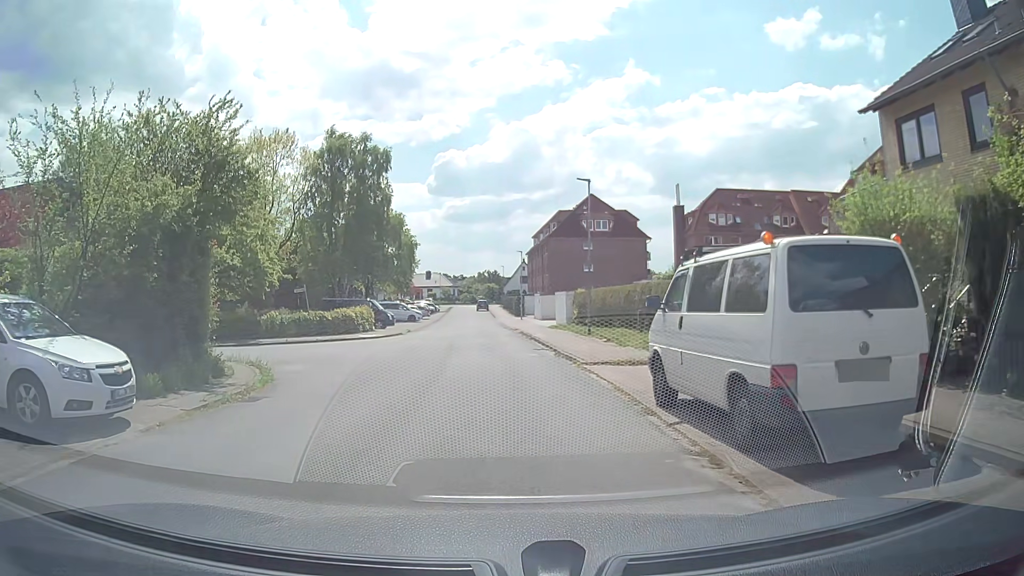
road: residential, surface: asphalt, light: Day
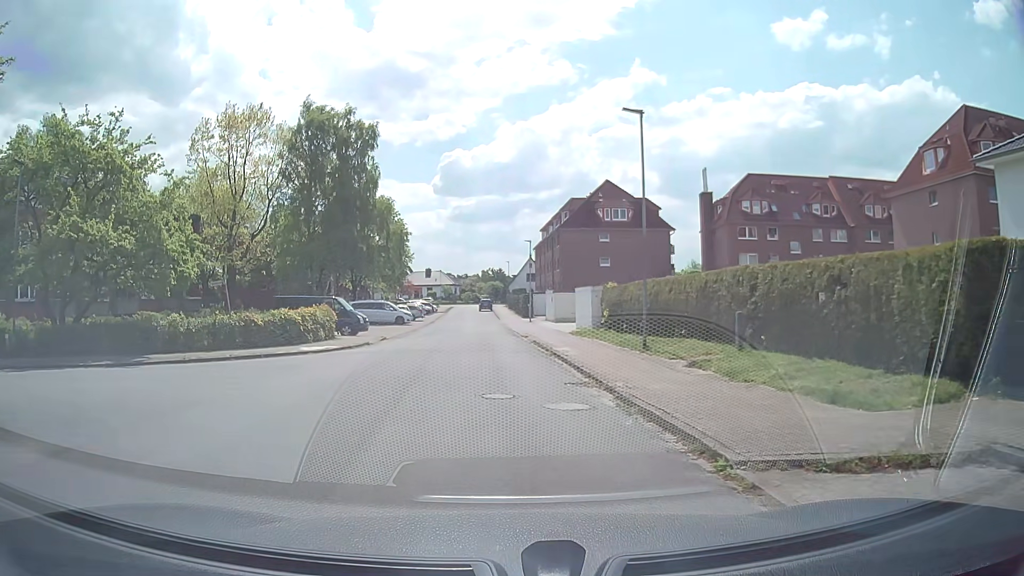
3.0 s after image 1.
(-0.3, +10.2) m; -1°
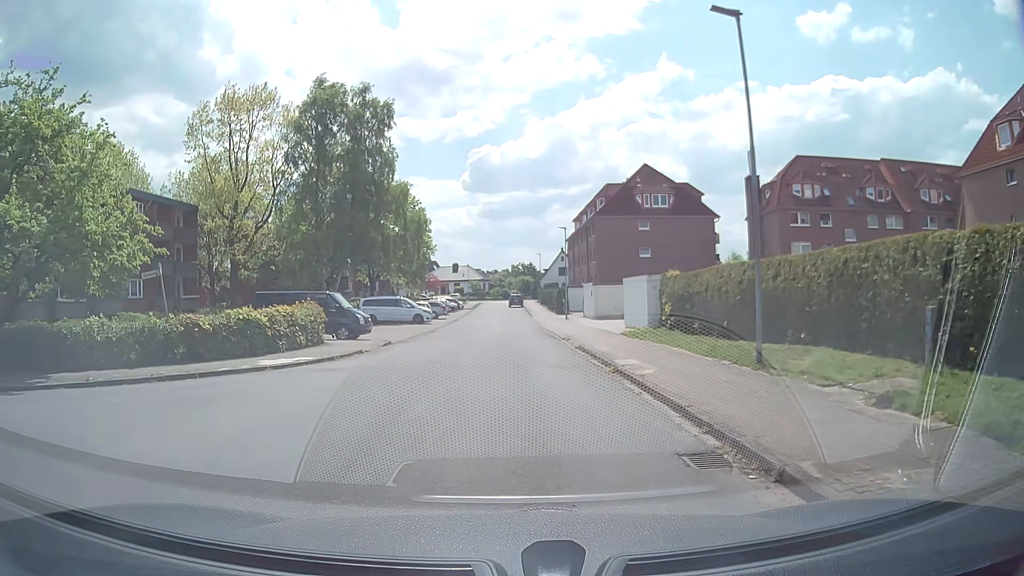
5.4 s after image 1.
(-0.1, +6.3) m; -2°
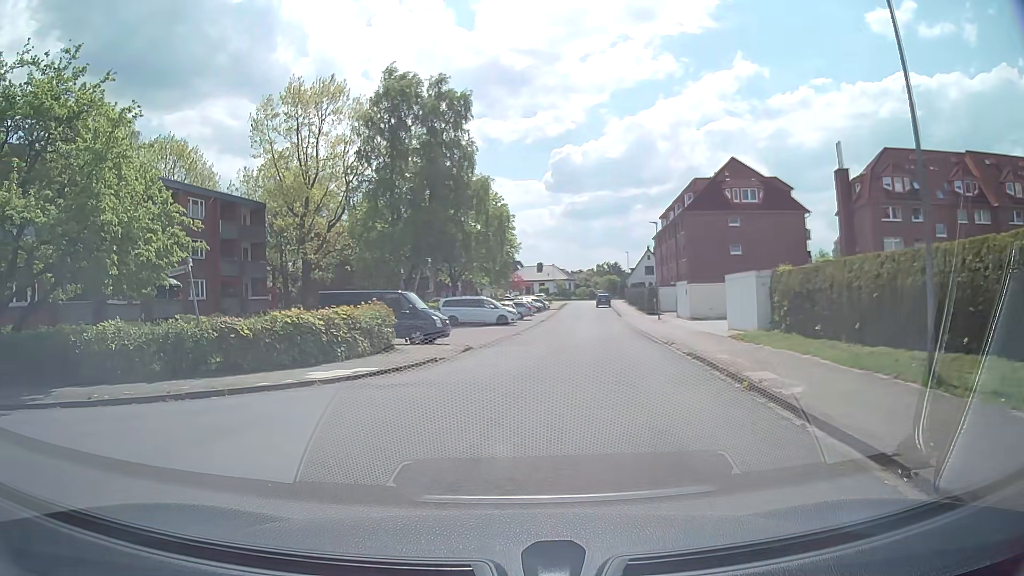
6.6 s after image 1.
(-0.2, +2.9) m; -8°
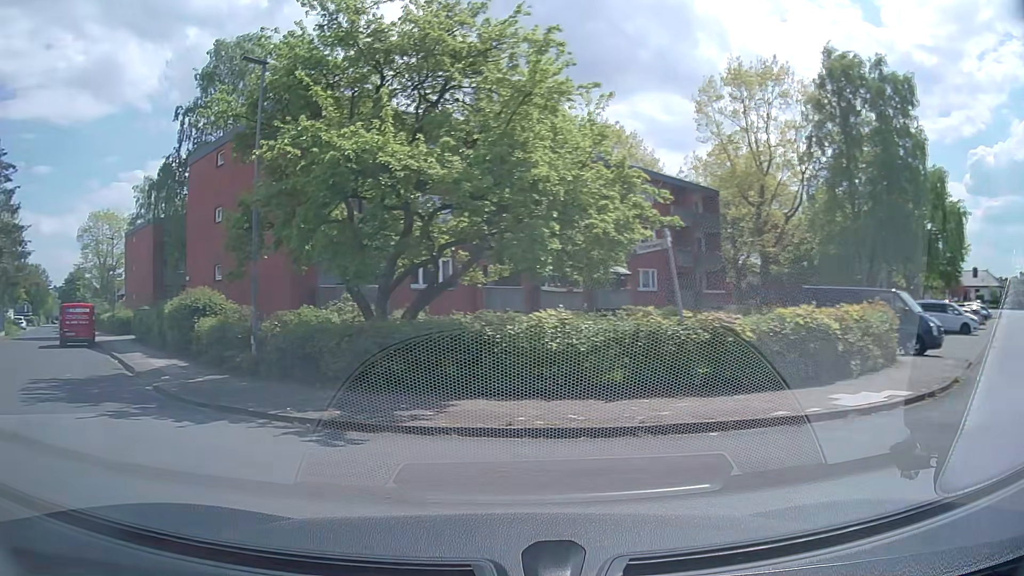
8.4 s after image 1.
(-1.3, +3.9) m; -39°
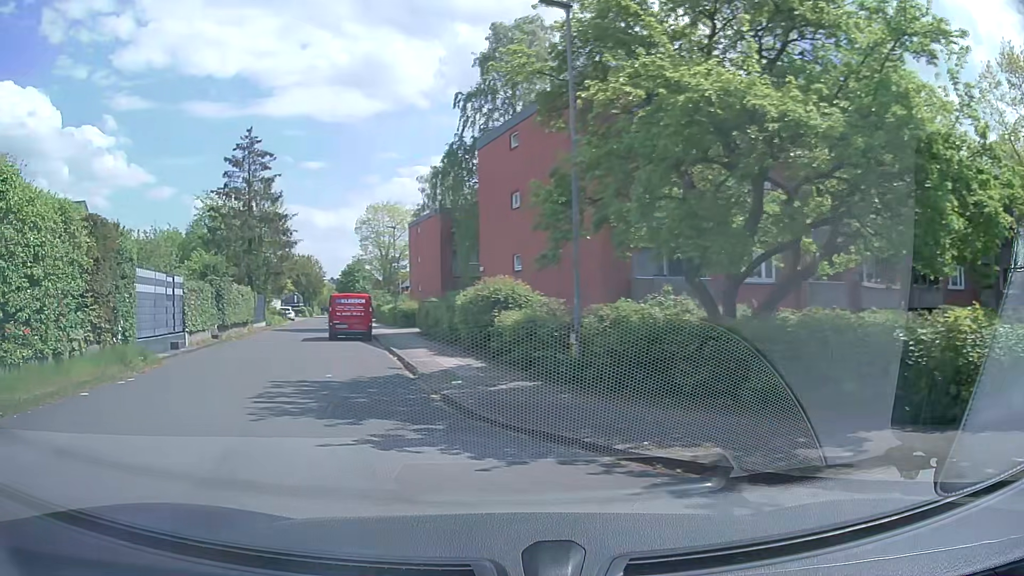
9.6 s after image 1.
(-0.6, +2.8) m; -25°
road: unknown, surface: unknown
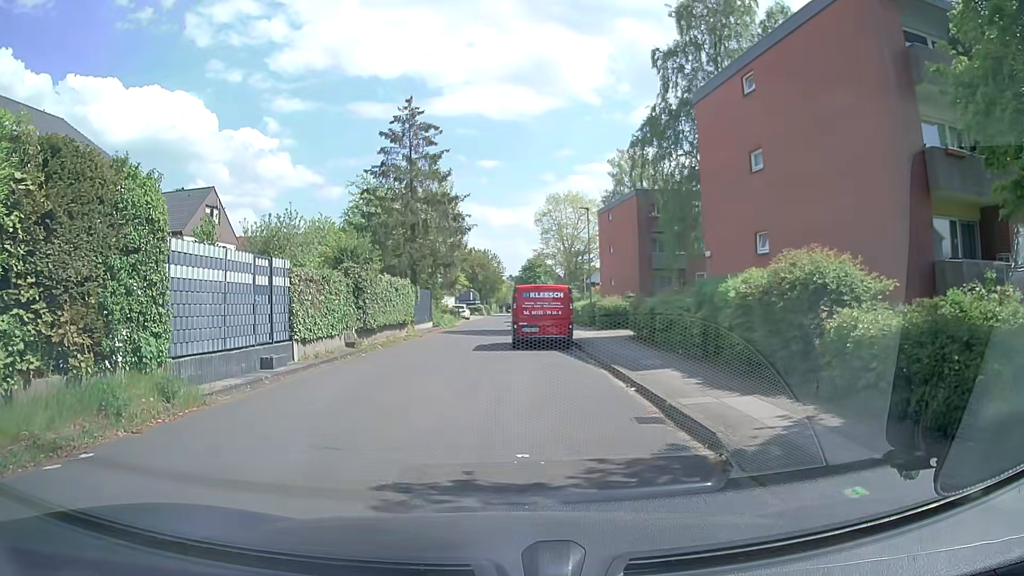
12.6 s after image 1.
(-1.6, +7.7) m; -14°
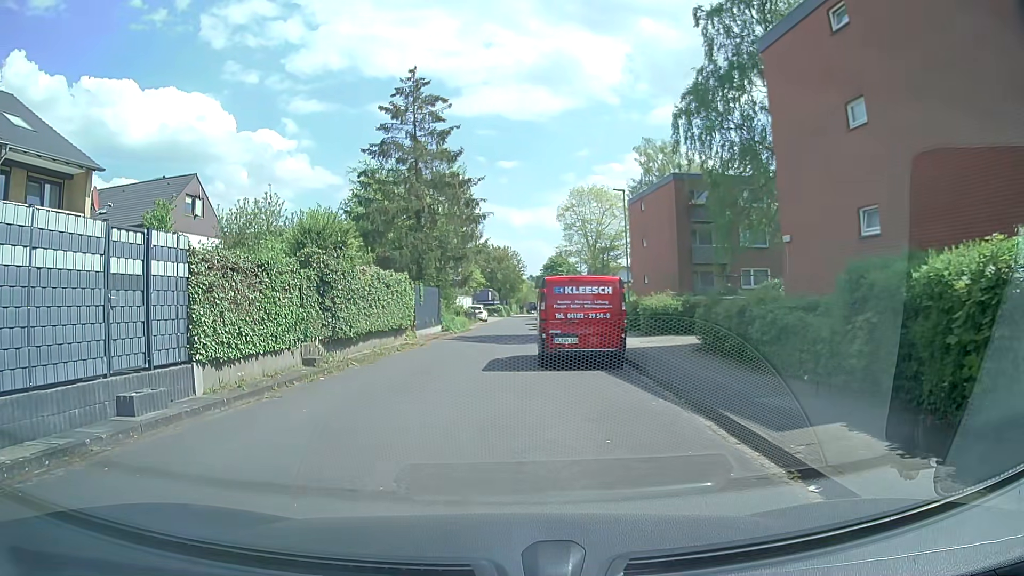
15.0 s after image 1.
(0.0, +6.1) m; -2°
